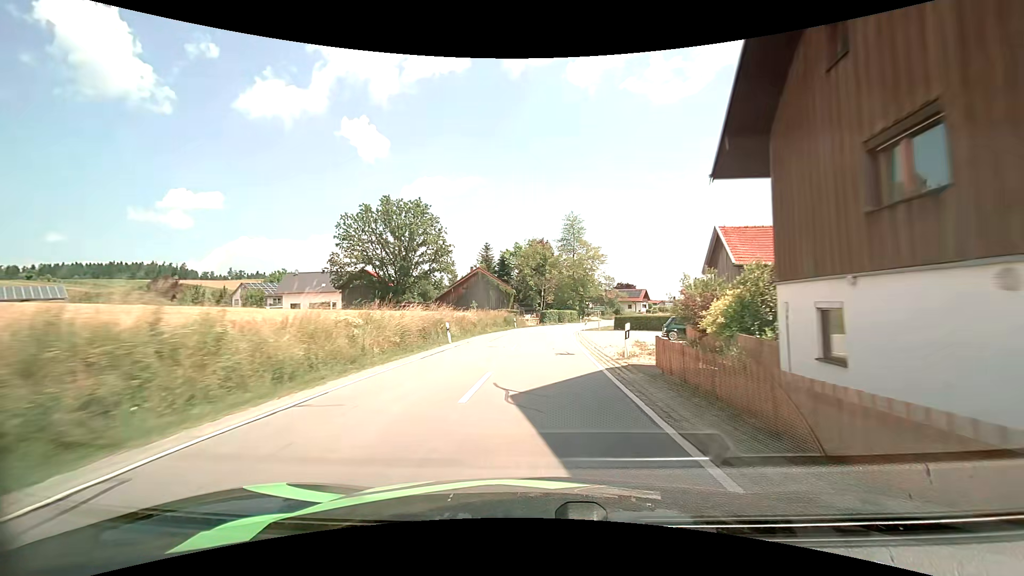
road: secondary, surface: asphalt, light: Day
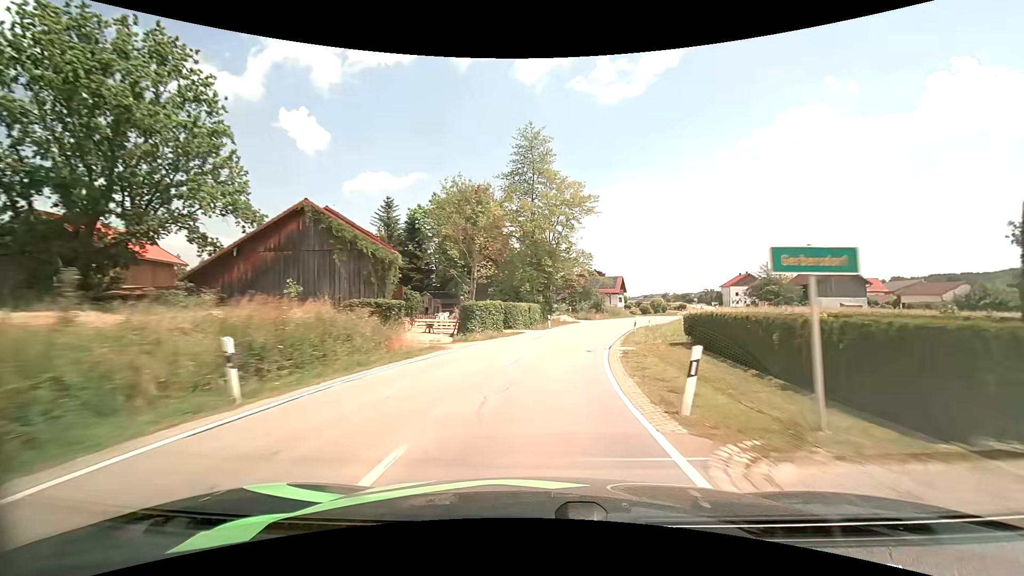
(+1.3, +42.2) m; +6°
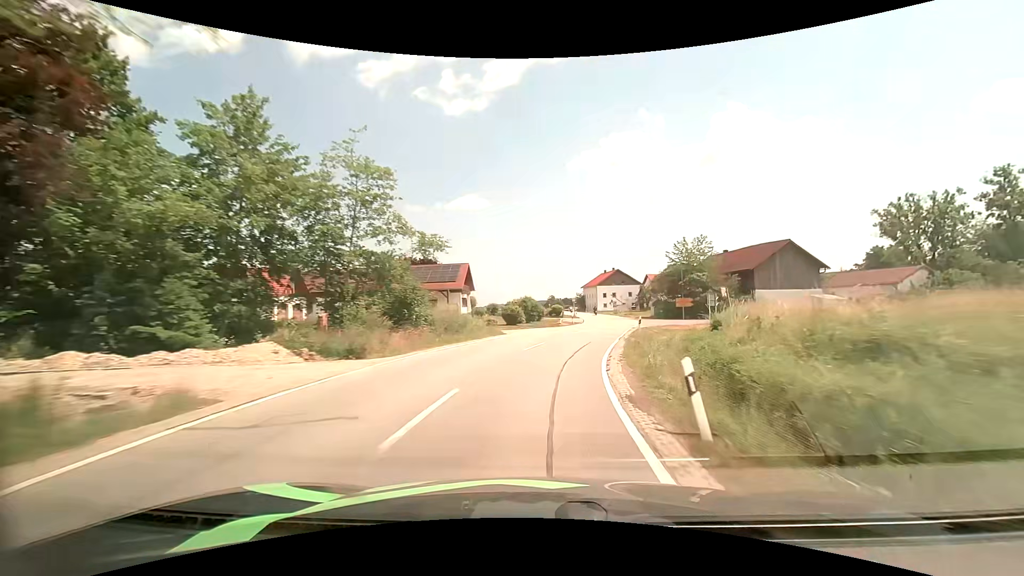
(+6.5, +43.5) m; +18°
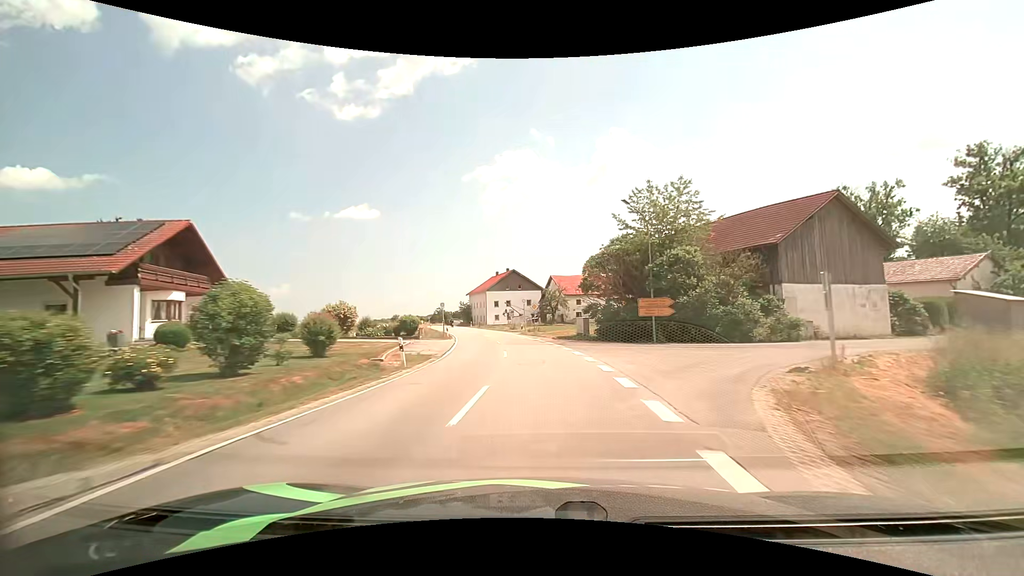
(+4.1, +33.5) m; +12°
(0, +10) (0, +20) (-1, +30) (-2, +40) (-4, +50) (-6, +59) (-9, +69) (-11, +79) (-14, +88) (-17, +98) m
